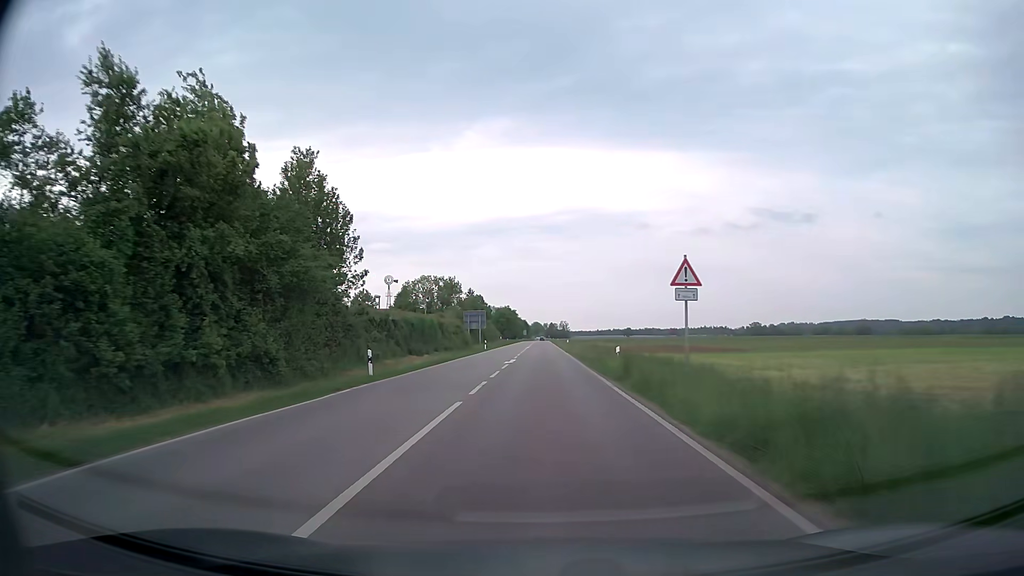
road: secondary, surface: asphalt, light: Day
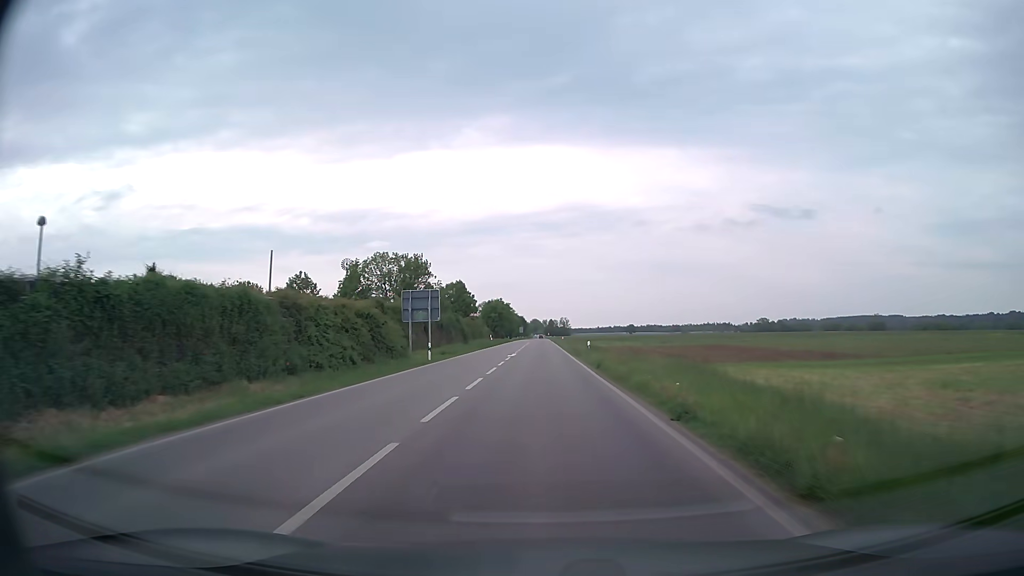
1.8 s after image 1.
(+0.1, +35.5) m; 0°
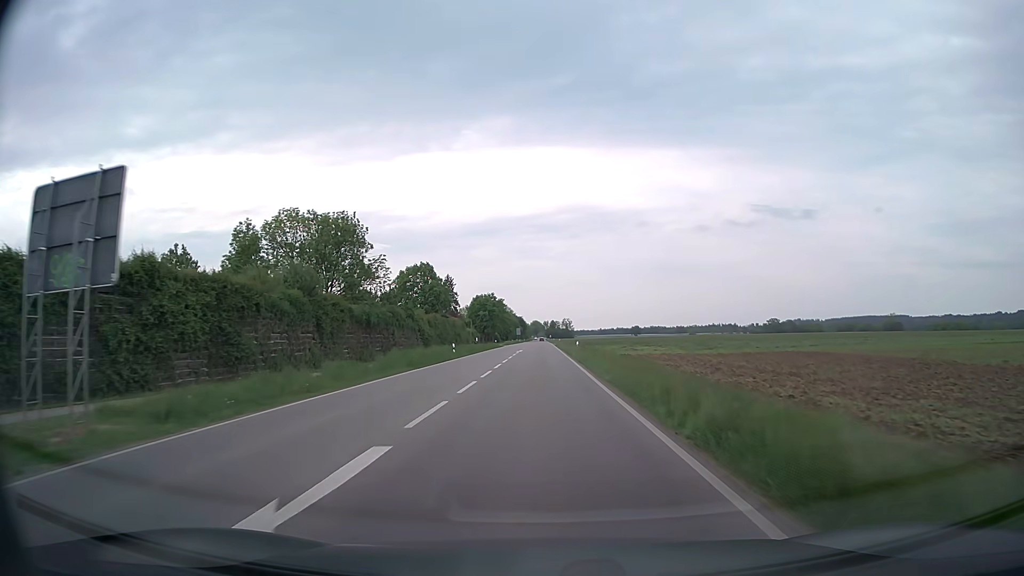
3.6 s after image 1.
(+0.1, +36.7) m; 0°
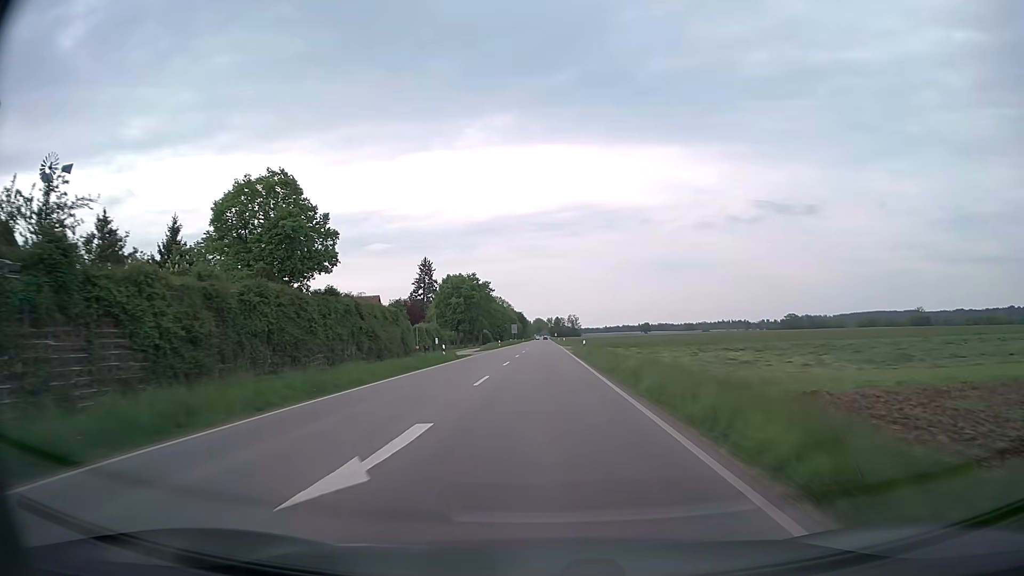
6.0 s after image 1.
(-0.2, +52.4) m; 0°
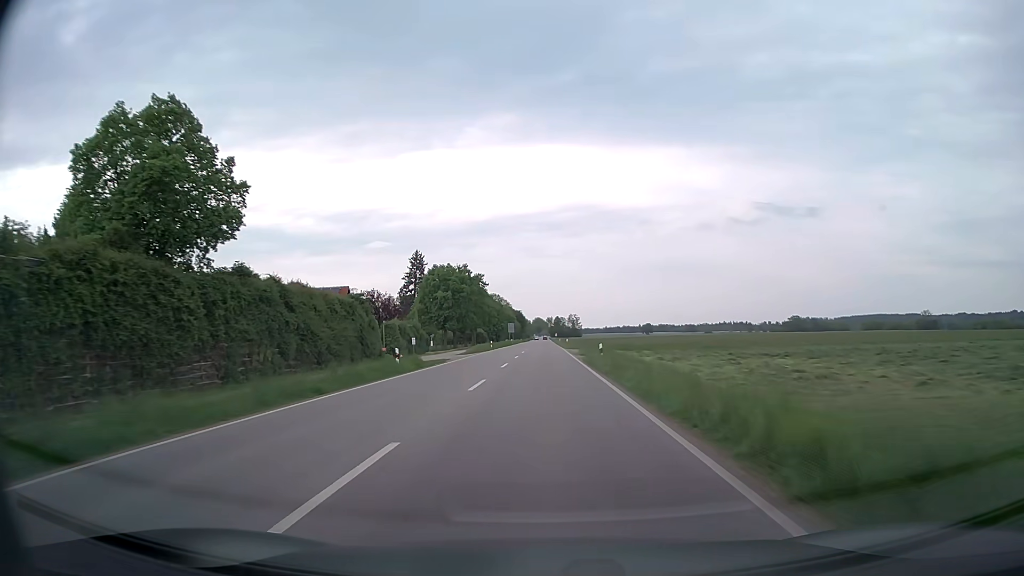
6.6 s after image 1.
(0.0, +13.5) m; 0°
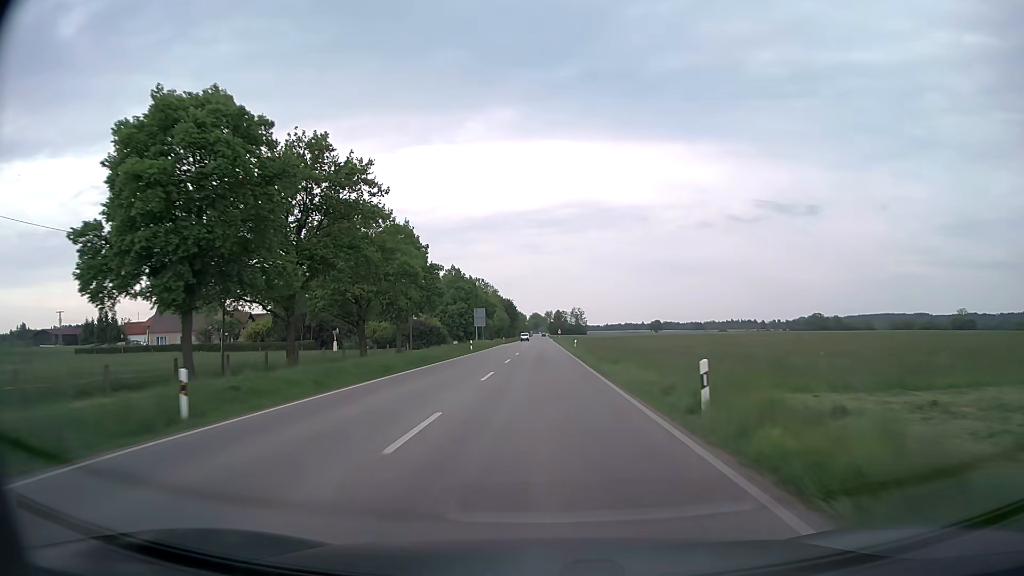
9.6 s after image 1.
(+0.1, +69.0) m; 0°
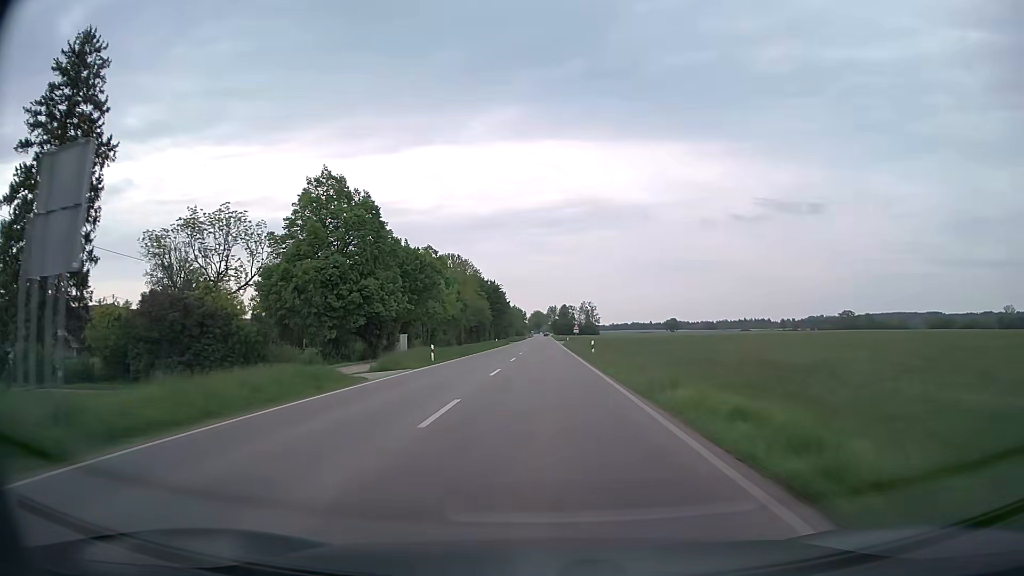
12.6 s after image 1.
(-0.1, +70.2) m; 0°
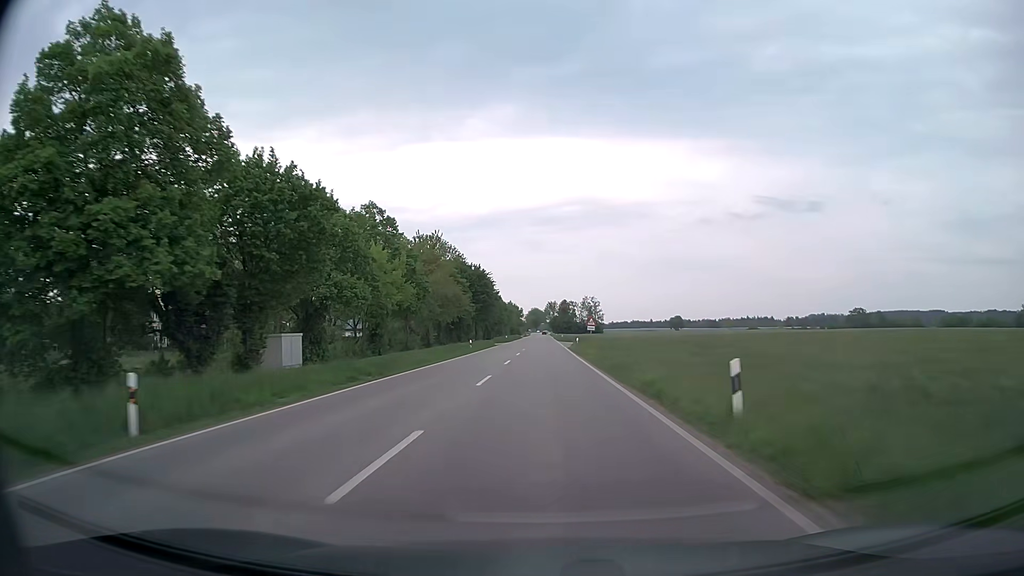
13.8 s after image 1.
(0.0, +28.2) m; 0°
(0, +10) (0, +20) (0, +30) (0, +40) (0, +50) (0, +60) (0, +70) (0, +80) (0, +90) (0, +100) m
